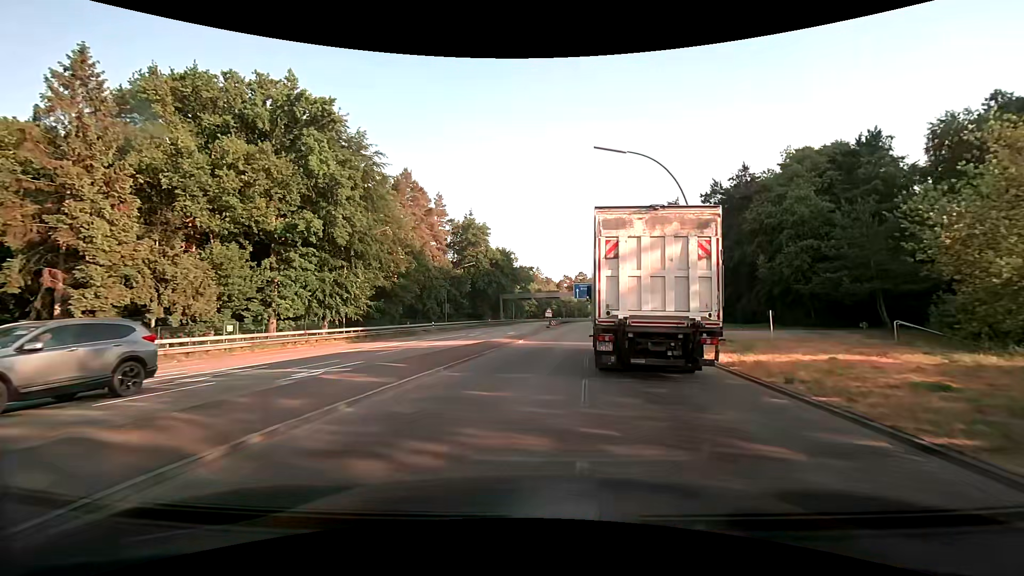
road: motorway_link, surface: asphalt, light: Day
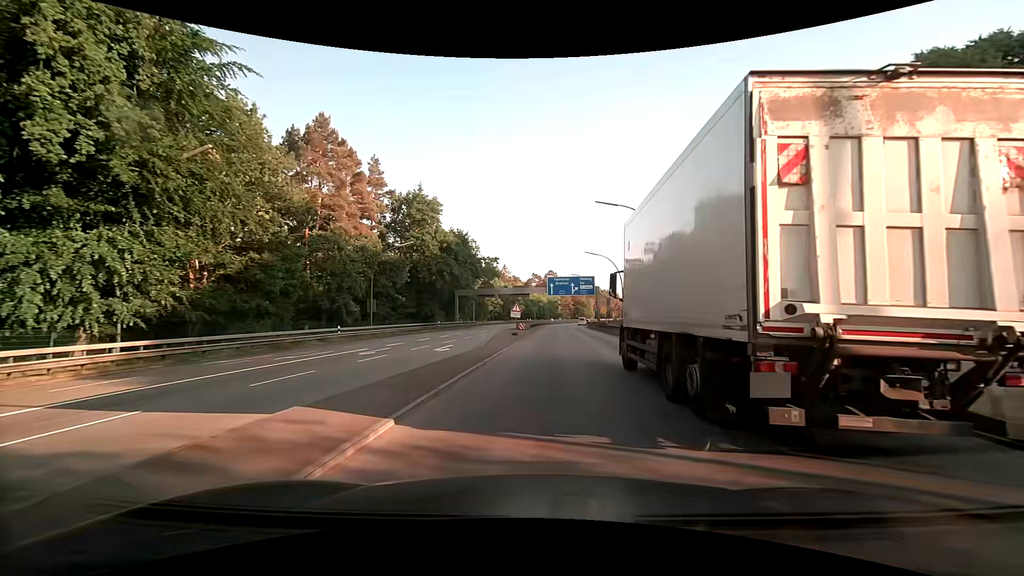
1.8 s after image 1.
(+0.6, +21.6) m; +4°
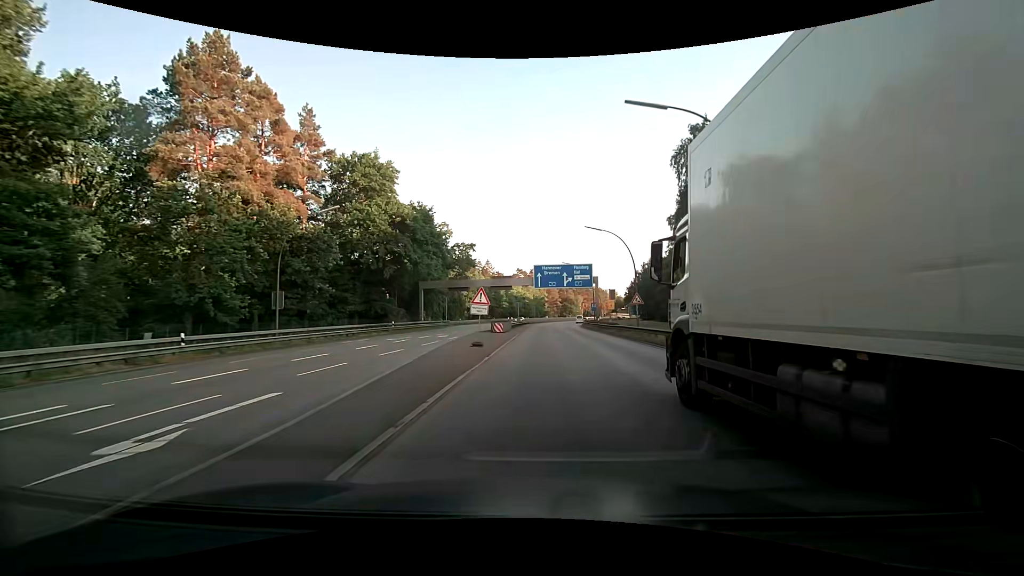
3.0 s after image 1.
(+0.4, +16.8) m; +2°
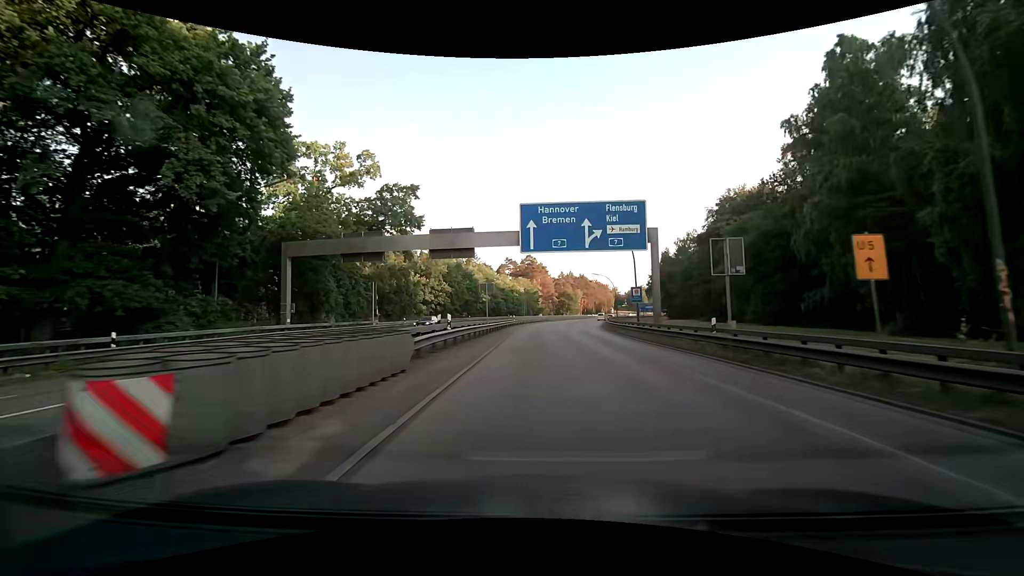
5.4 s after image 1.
(+0.4, +36.3) m; +1°
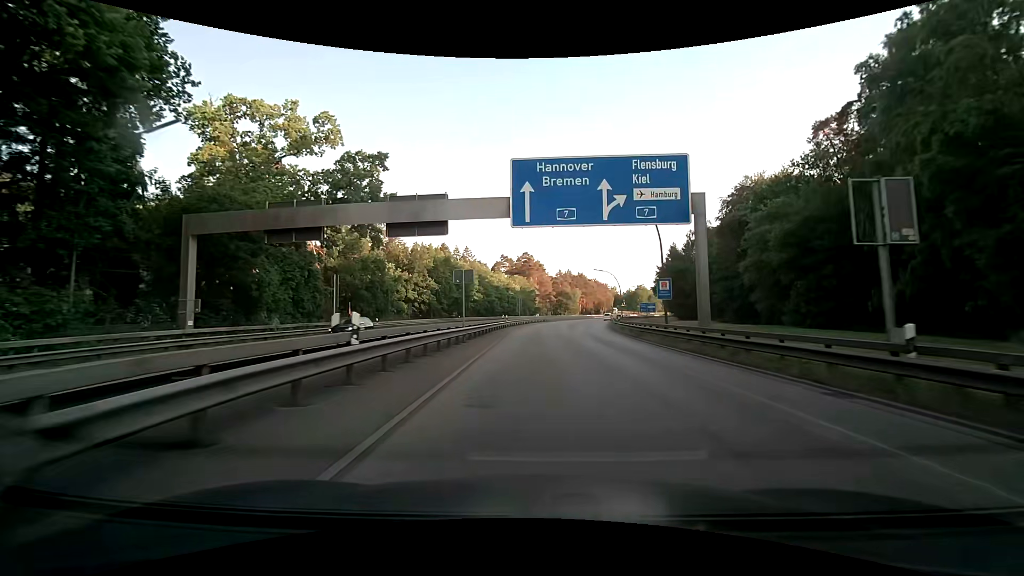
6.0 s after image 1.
(0.0, +9.2) m; 0°
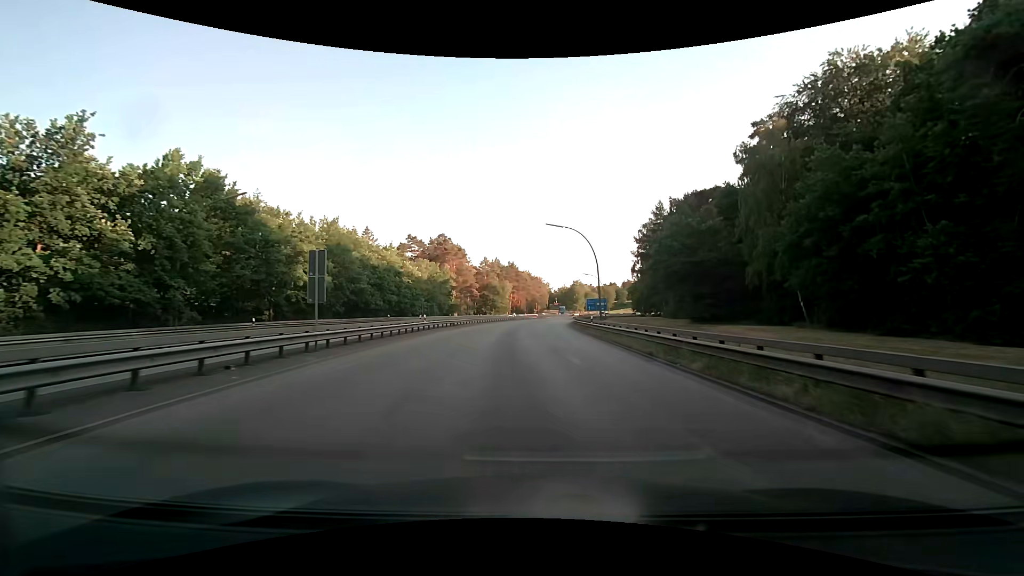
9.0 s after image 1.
(+3.1, +45.7) m; +9°
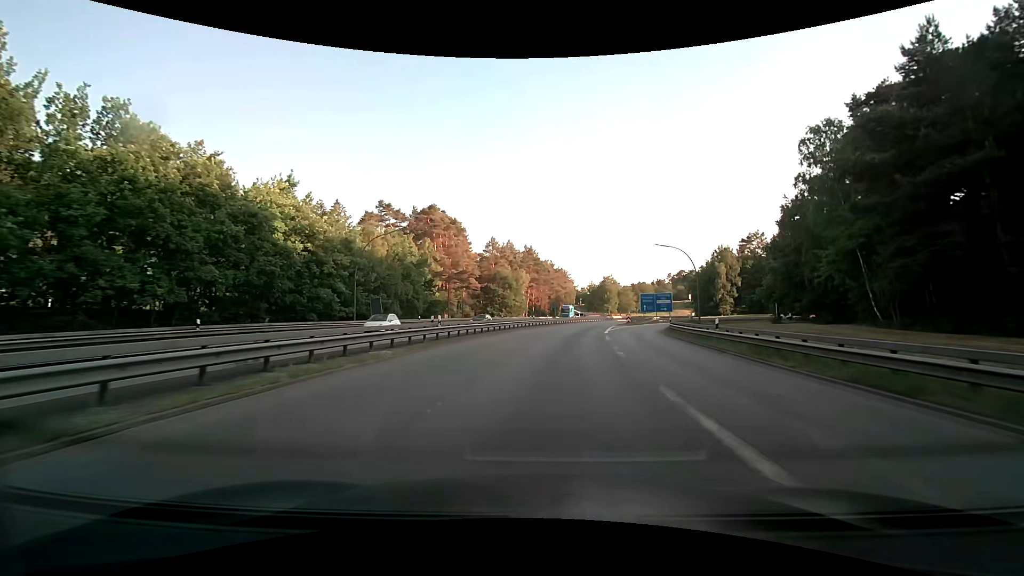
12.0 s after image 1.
(-1.8, +45.7) m; -2°
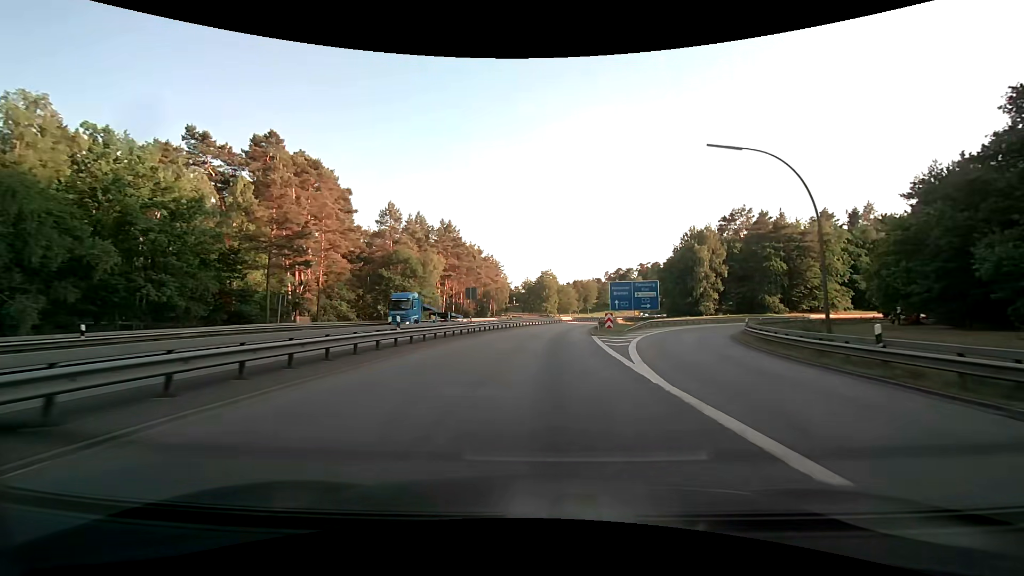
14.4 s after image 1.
(+2.7, +36.3) m; +8°
(0, +10) (0, +20) (+1, +30) (+2, +40) (+3, +50) (+5, +60) (+6, +70) (+9, +79) (+11, +89) (+14, +99) m
